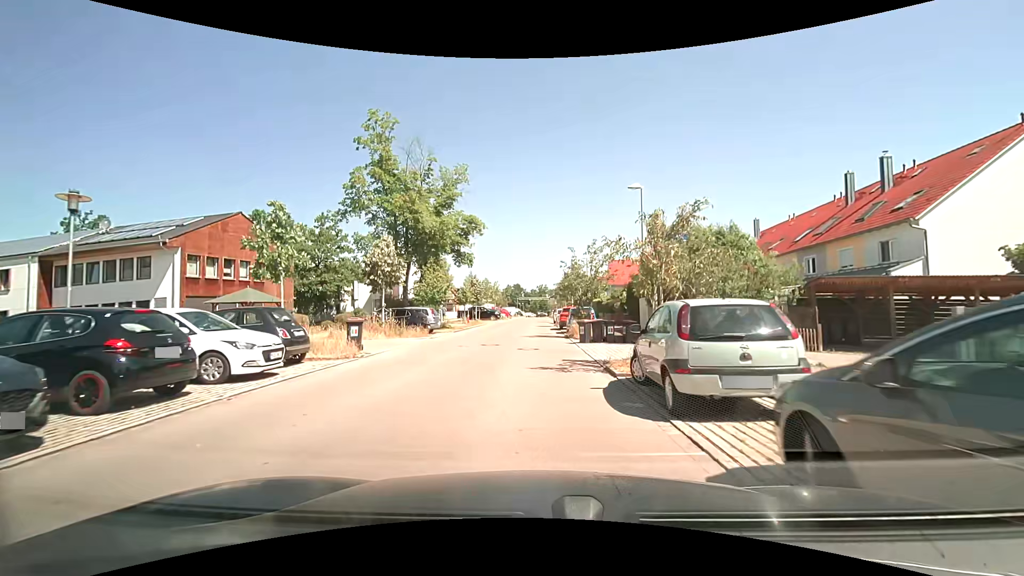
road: residential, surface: asphalt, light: Day
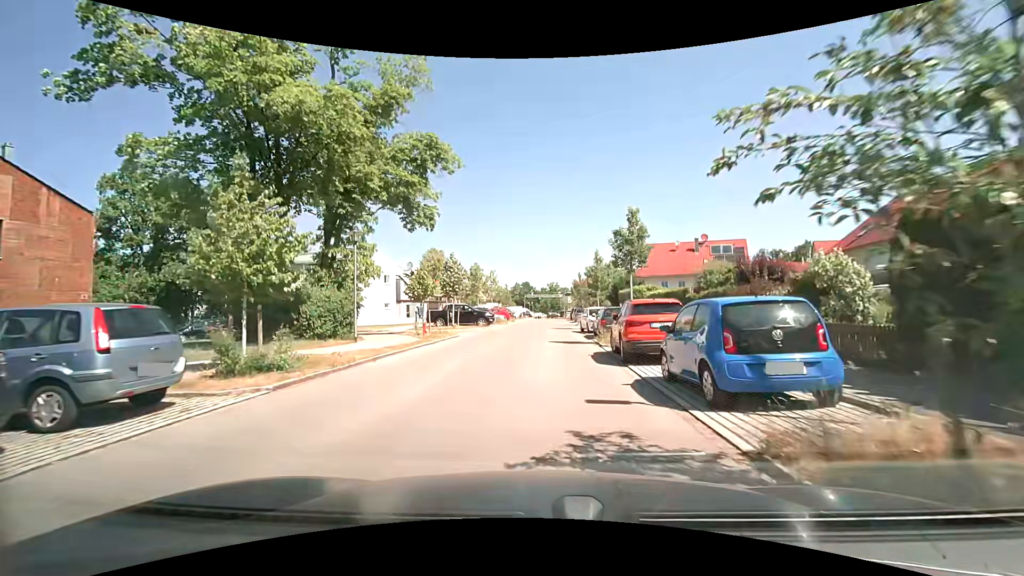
(-0.3, +22.0) m; -1°
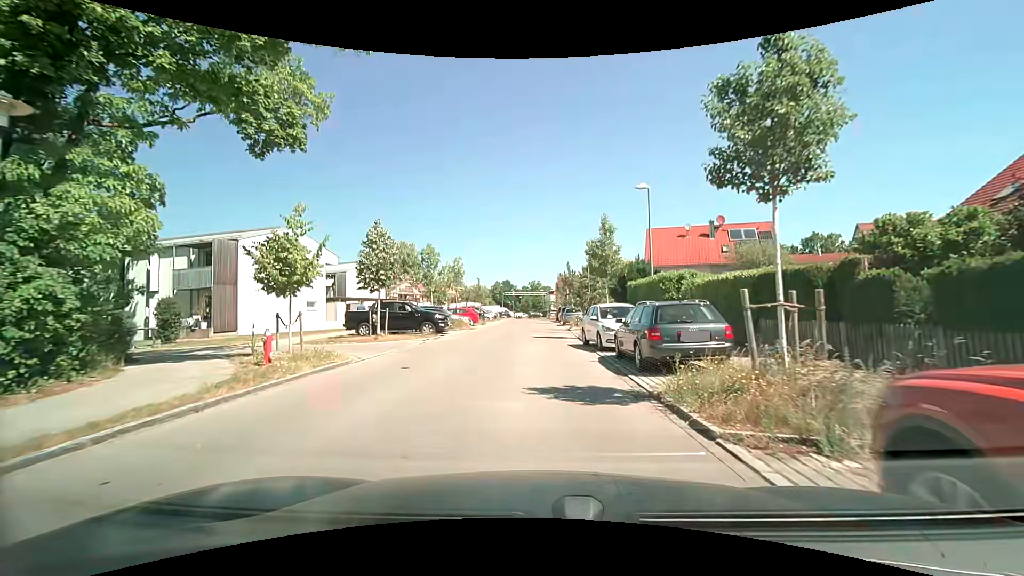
(+0.3, +13.0) m; +2°
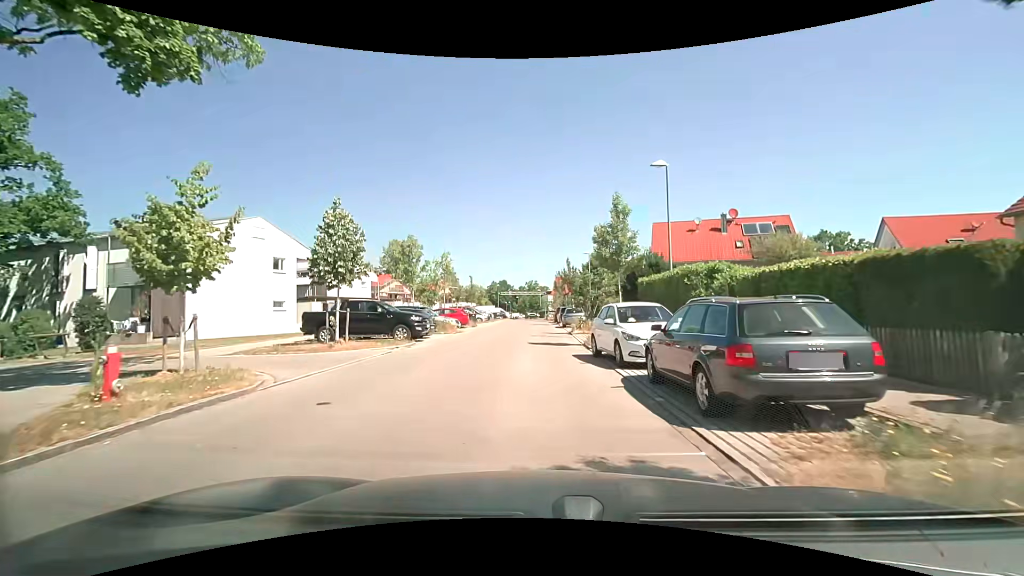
(0.0, +4.3) m; 0°
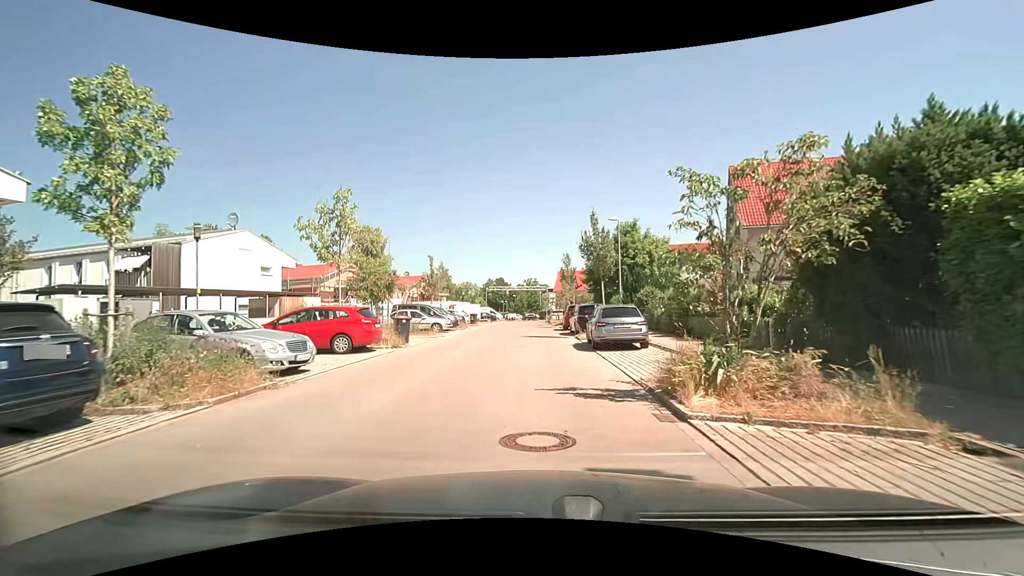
(+0.2, +21.0) m; +1°
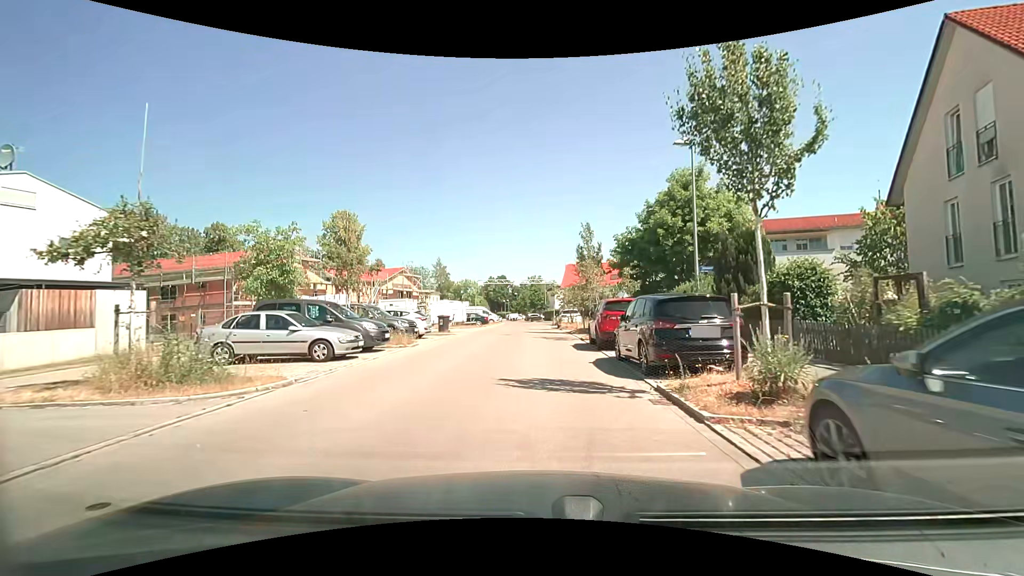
(-0.2, +16.2) m; -1°
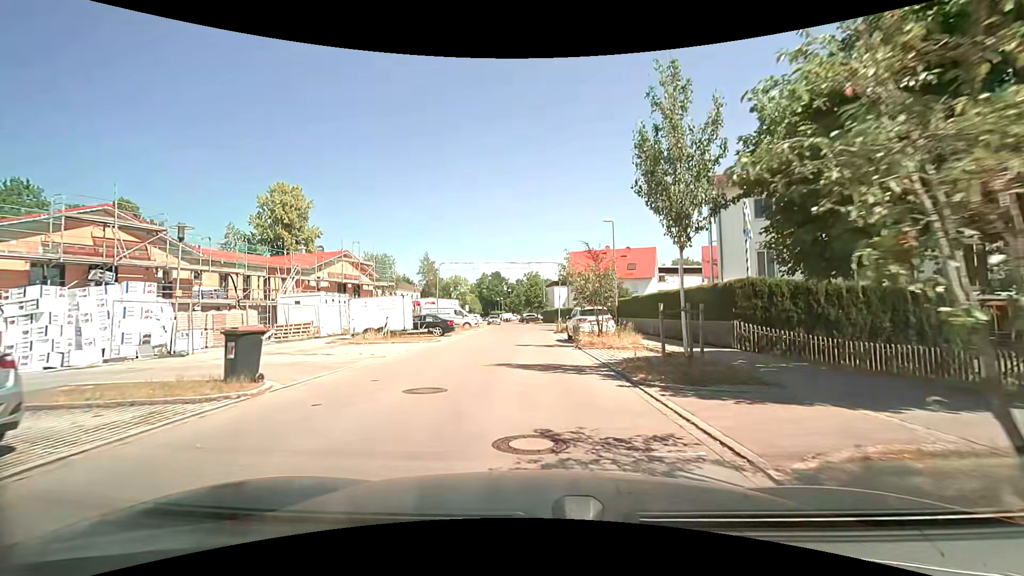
(+0.1, +19.9) m; 0°
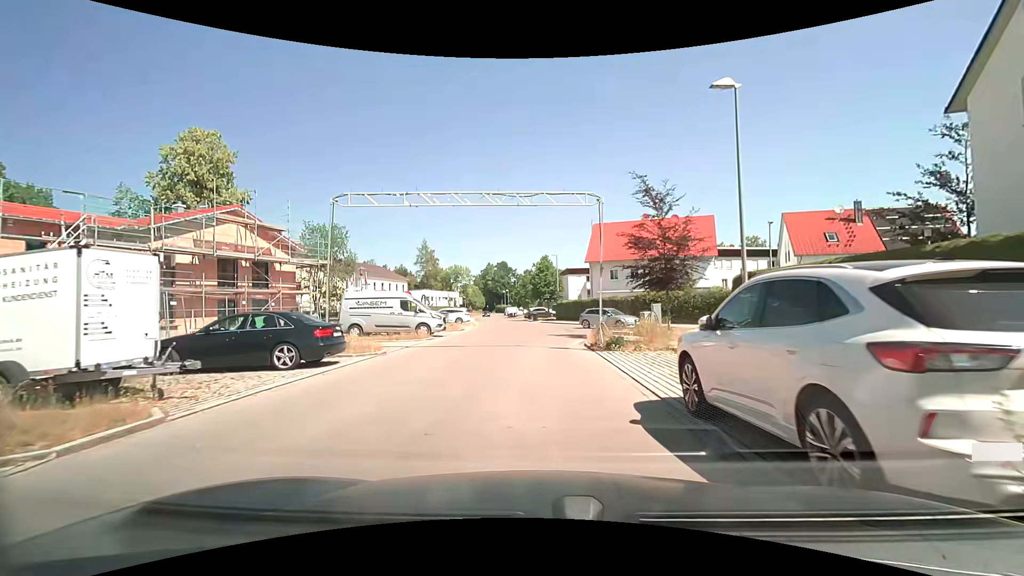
(-0.1, +20.0) m; -1°
(0, +10) (0, +20) (0, +30) (0, +40) (-1, +50) (-2, +60) (-4, +70) (-5, +80) (-7, +89) (-8, +99) m
